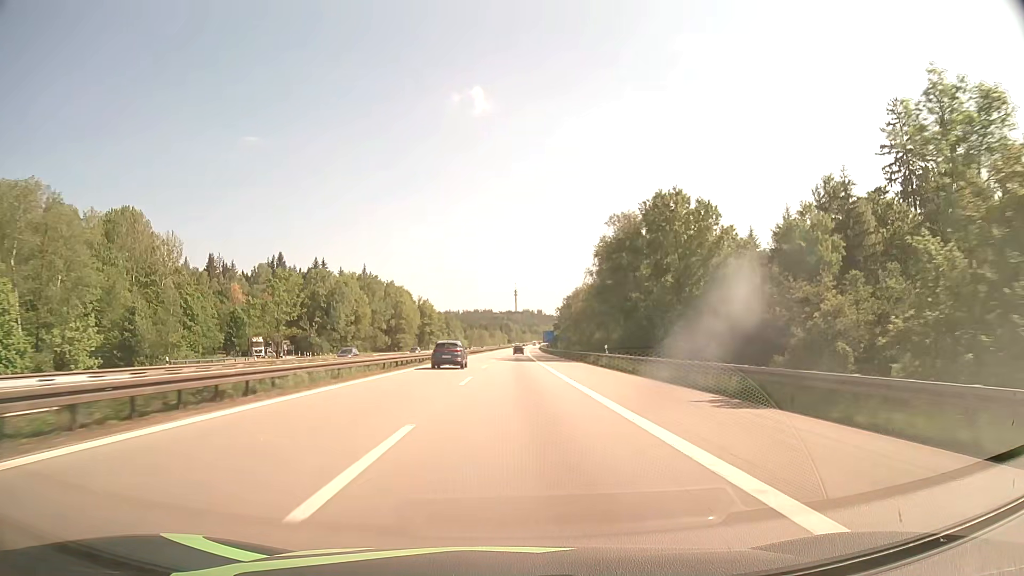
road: motorway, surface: asphalt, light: Day
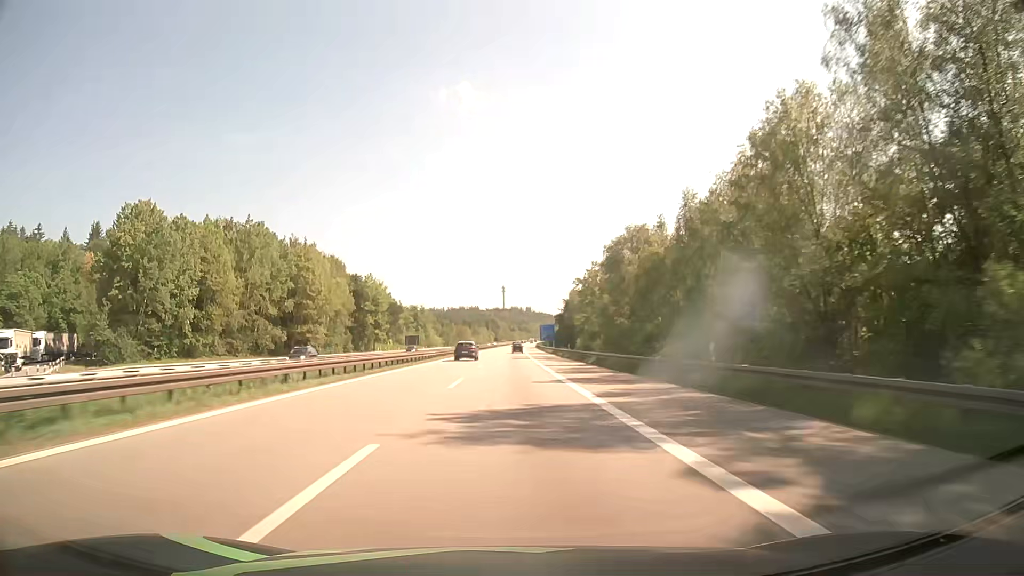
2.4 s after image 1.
(+0.7, +74.3) m; +1°
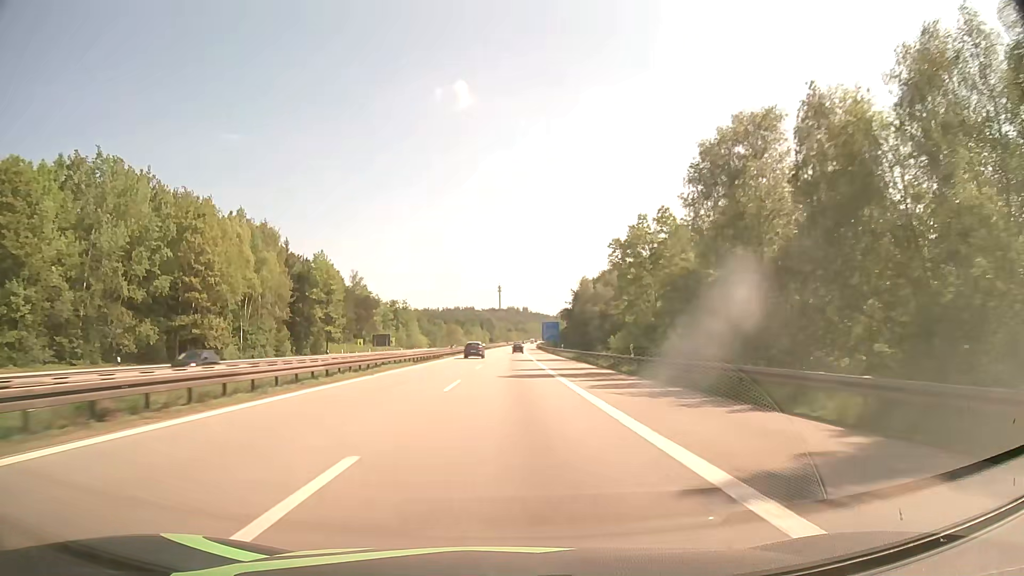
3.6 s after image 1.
(+0.1, +37.1) m; 0°
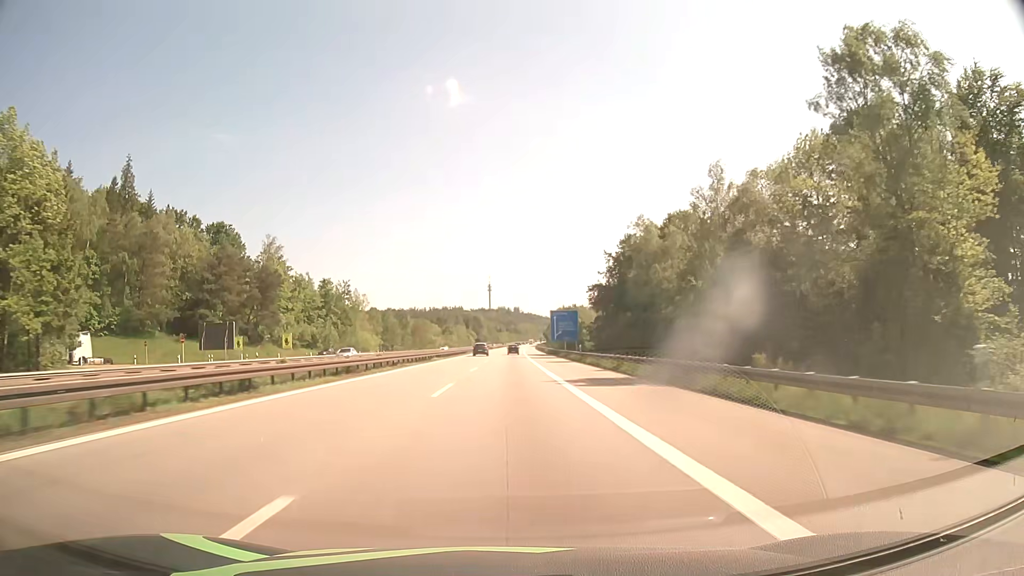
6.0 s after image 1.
(+0.5, +74.0) m; +1°
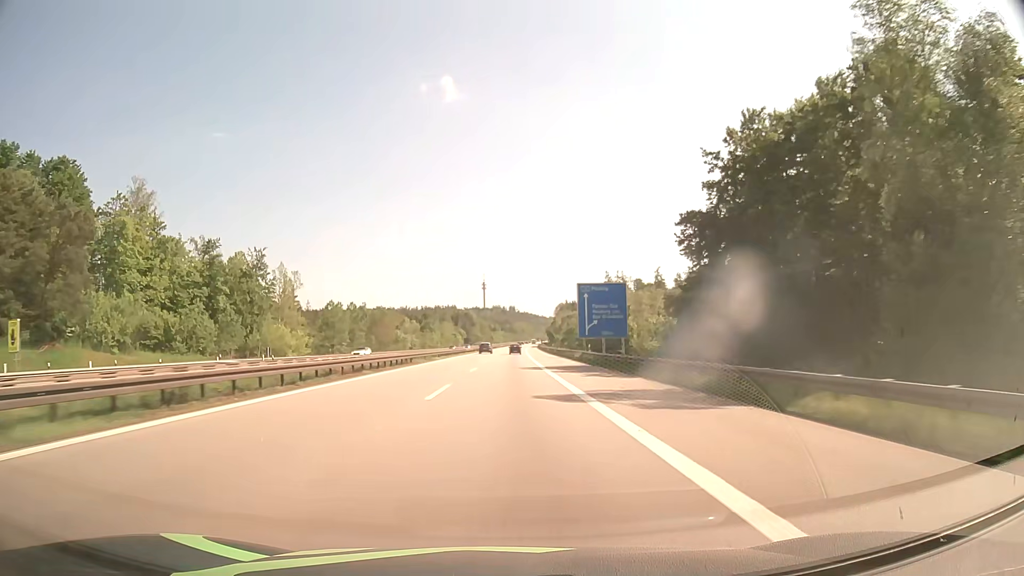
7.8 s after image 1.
(+0.2, +55.3) m; 0°
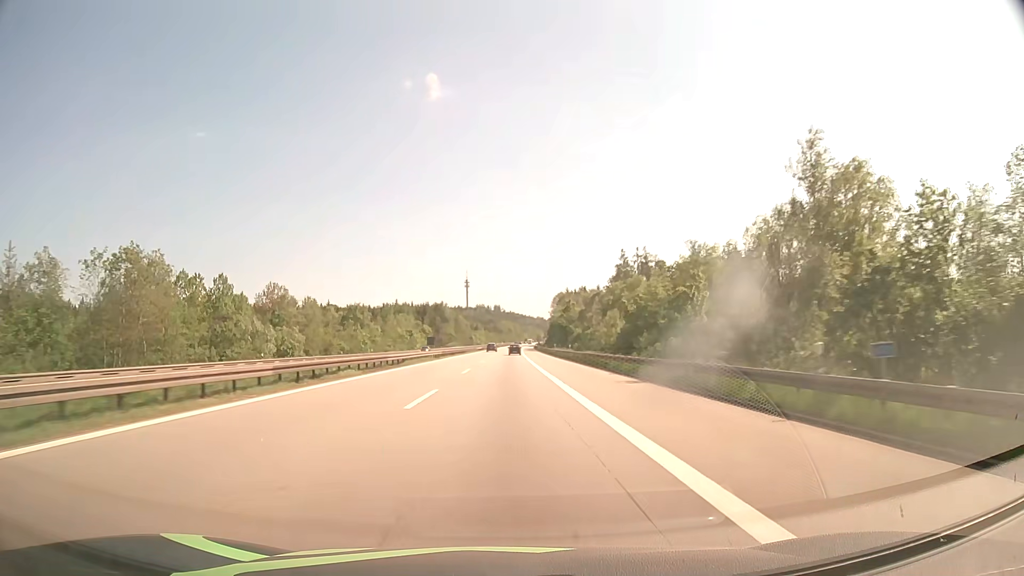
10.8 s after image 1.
(+1.0, +91.6) m; +1°
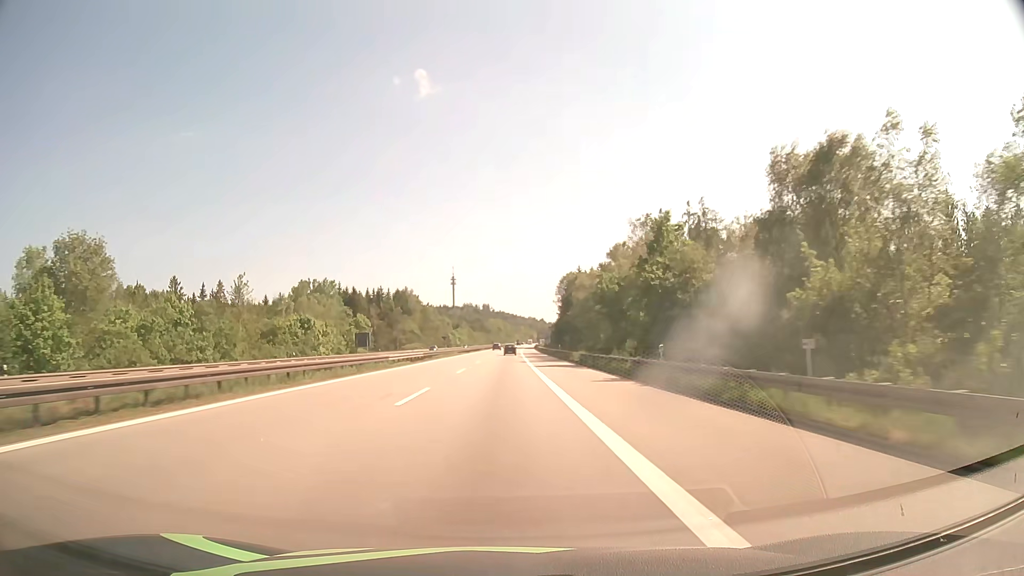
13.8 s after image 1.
(+0.8, +88.9) m; +1°
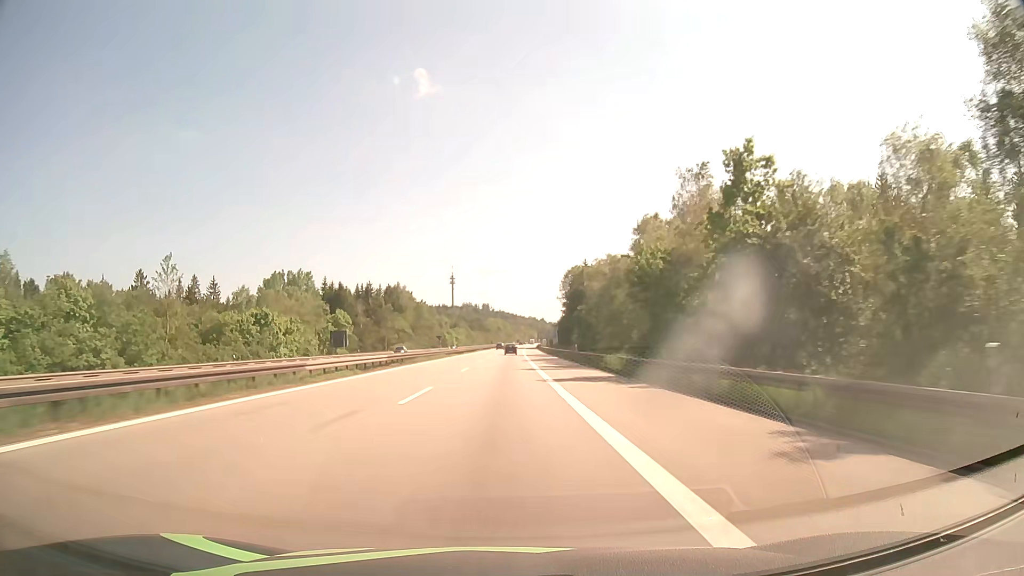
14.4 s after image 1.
(0.0, +17.5) m; 0°
(0, +10) (0, +20) (0, +30) (0, +40) (0, +50) (0, +60) (0, +70) (0, +80) (0, +90) (+1, +100) m
